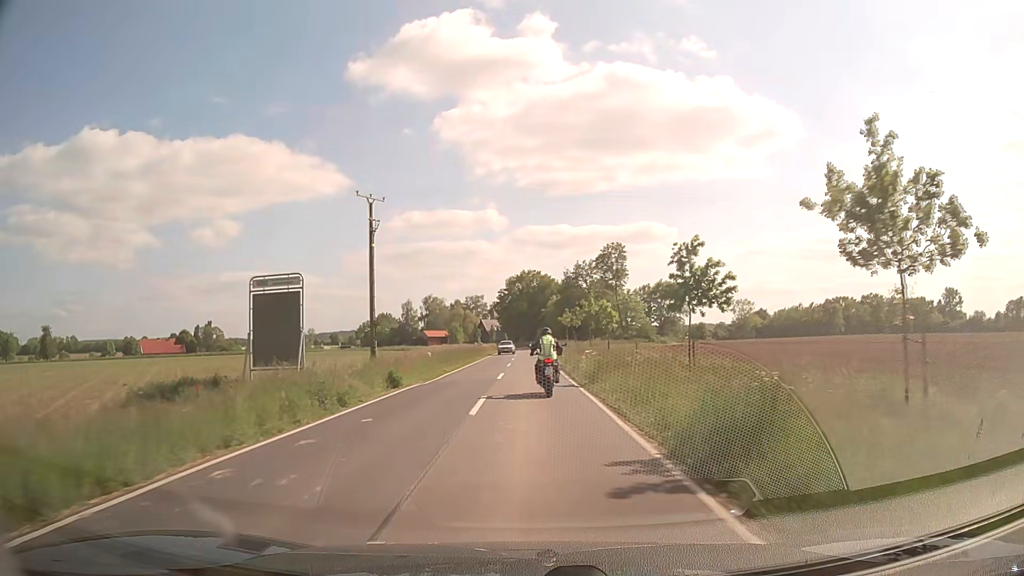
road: secondary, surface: asphalt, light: Day
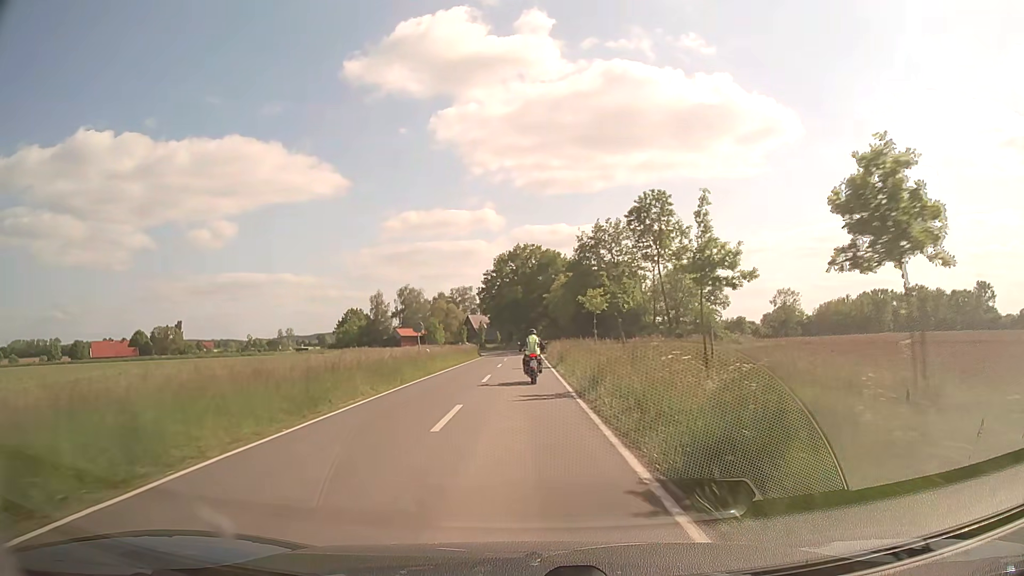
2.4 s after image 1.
(+0.3, +38.8) m; 0°
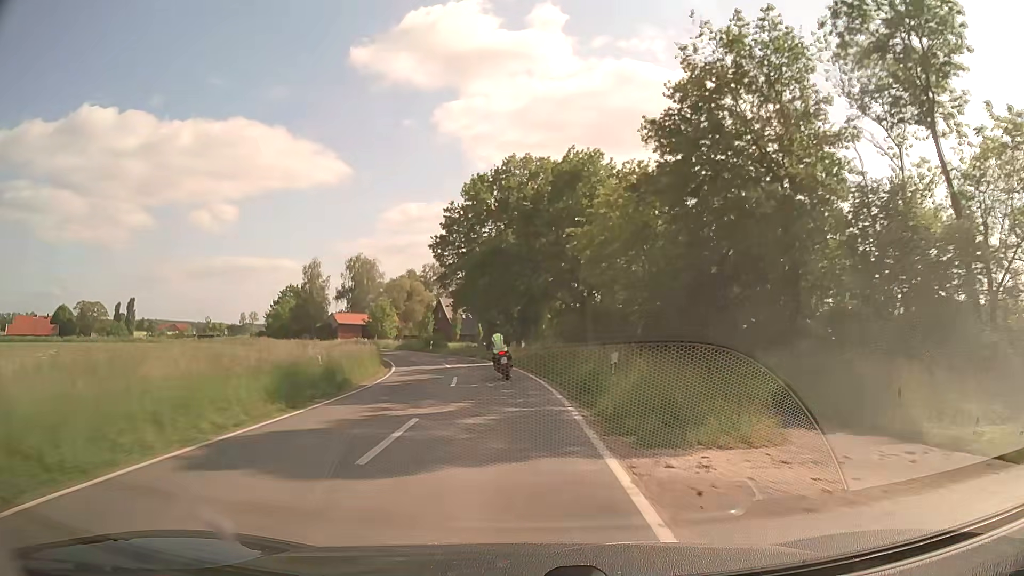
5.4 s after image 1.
(-0.1, +51.1) m; 0°
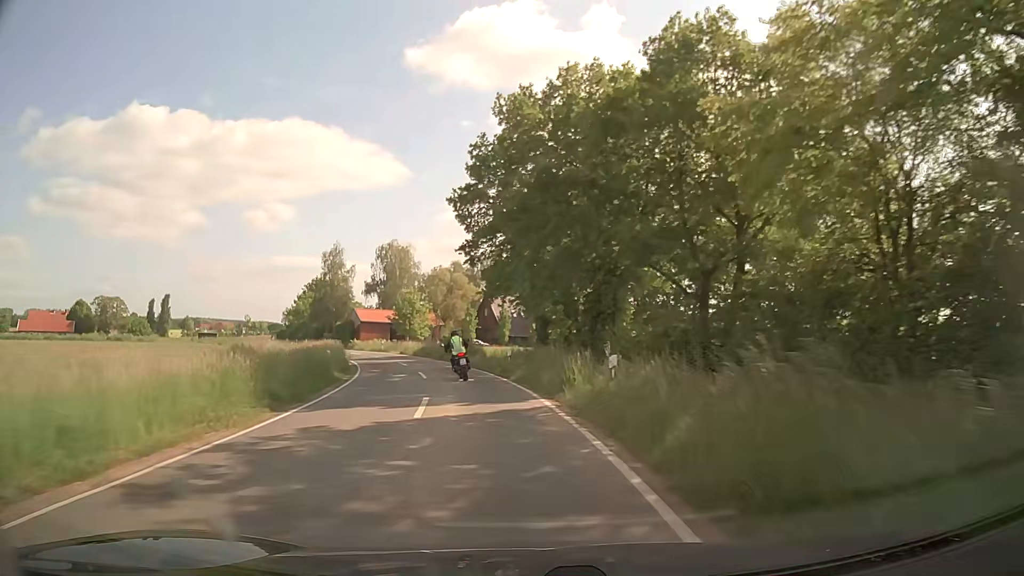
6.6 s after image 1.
(-0.5, +19.6) m; -4°
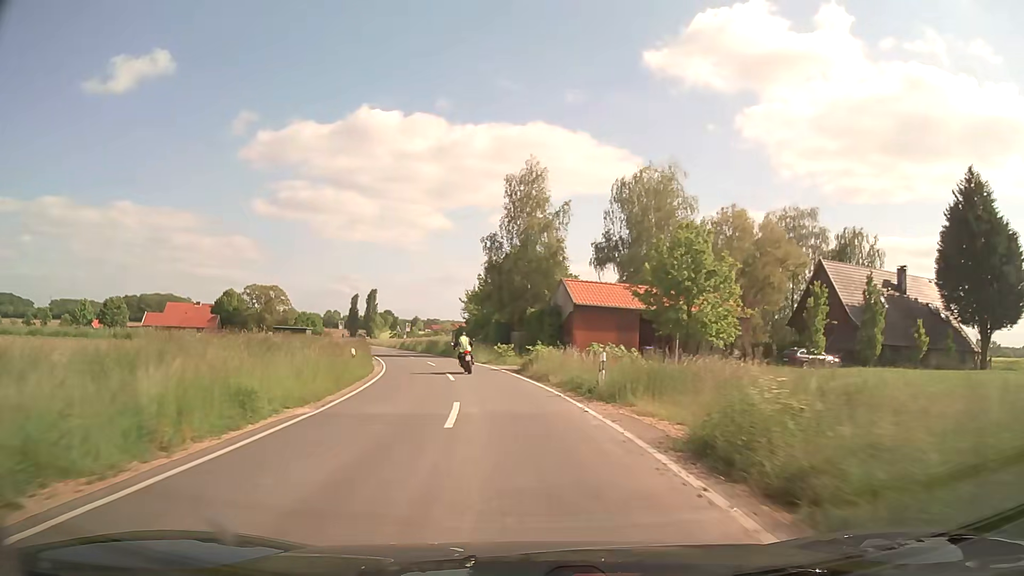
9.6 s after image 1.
(-9.1, +48.9) m; -21°
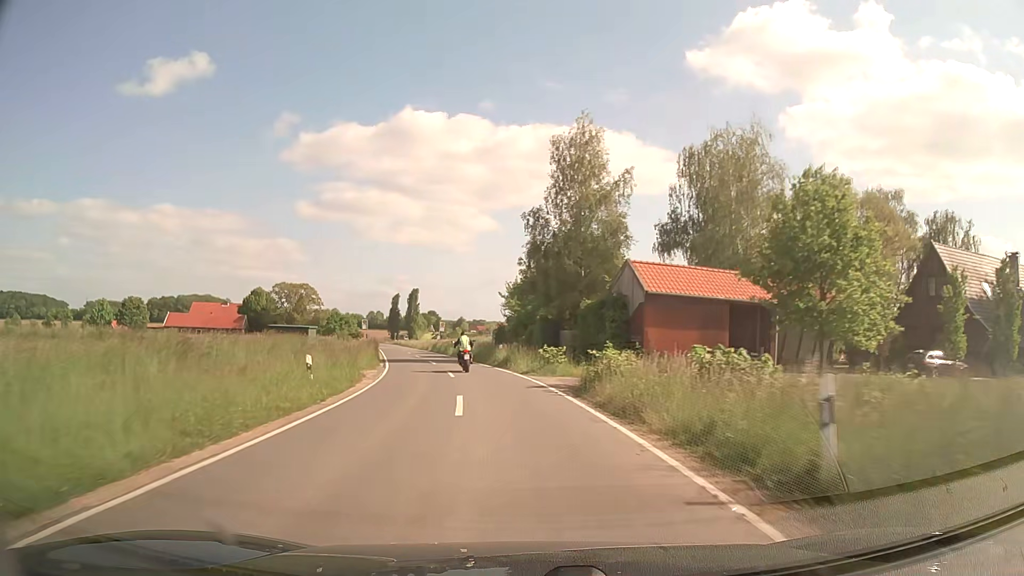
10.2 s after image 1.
(-0.4, +10.6) m; -4°
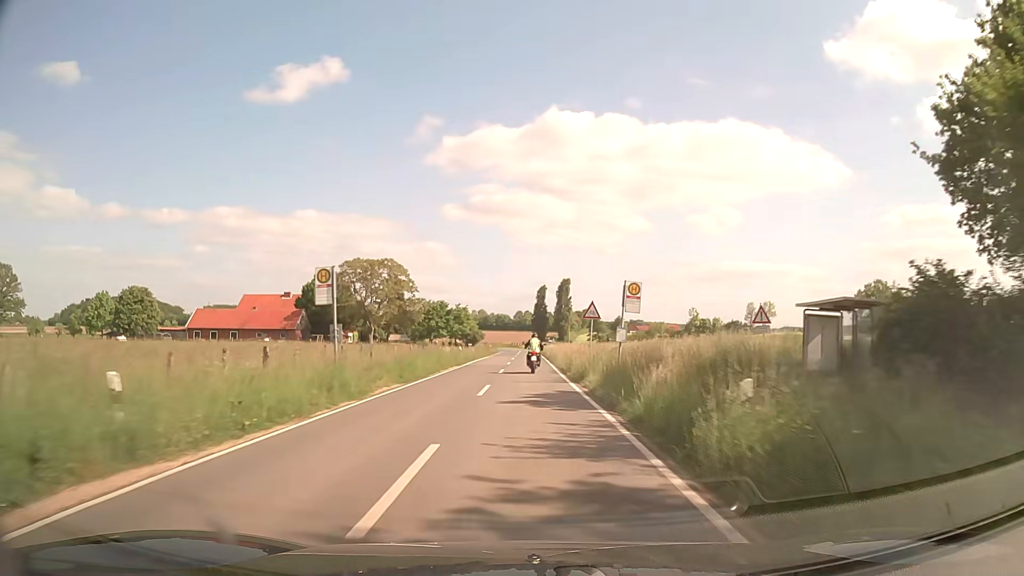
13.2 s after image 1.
(-8.2, +55.6) m; -13°
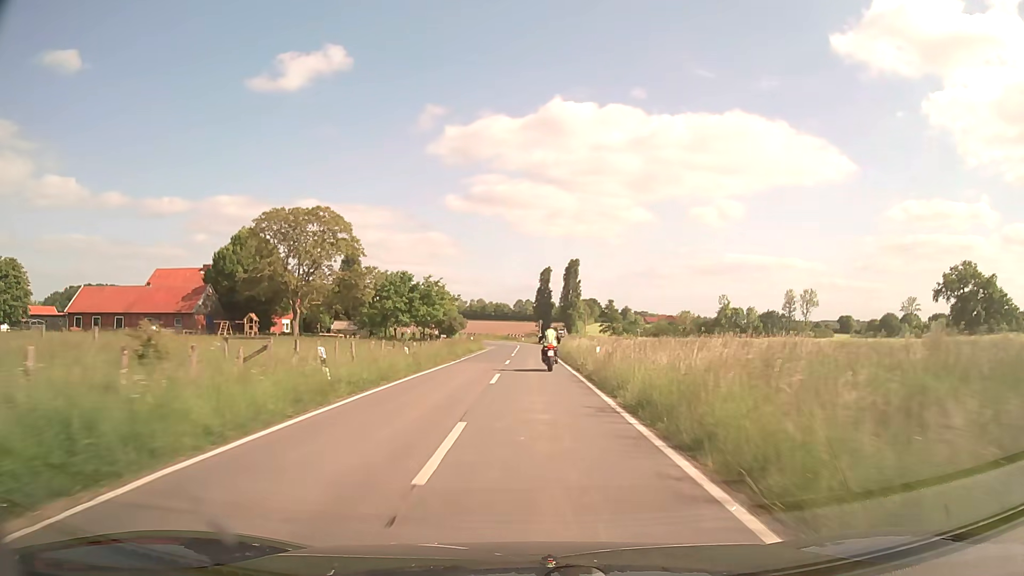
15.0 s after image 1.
(-0.3, +34.5) m; 0°
(0, +10) (0, +20) (0, +30) (0, +40) (+1, +50) (+1, +60) (+1, +70) (0, +80) (-3, +89) (-10, +97) m
